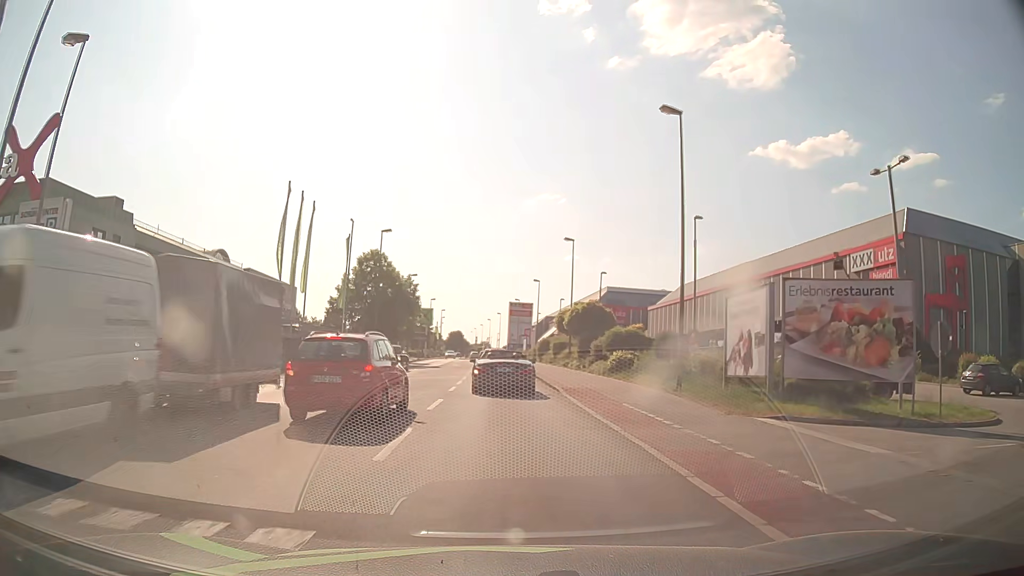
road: tertiary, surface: asphalt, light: Day
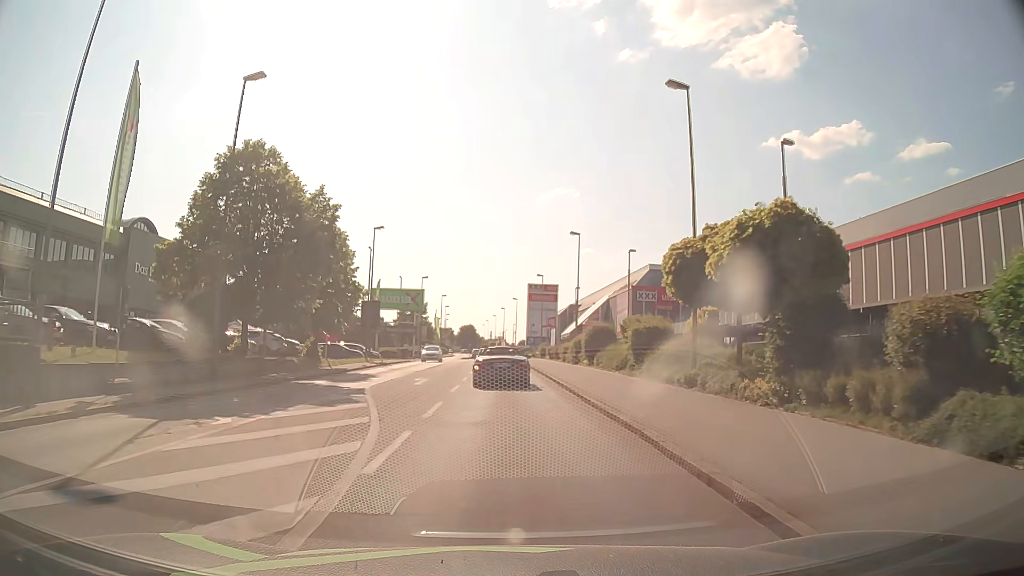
(-0.4, +31.3) m; -1°
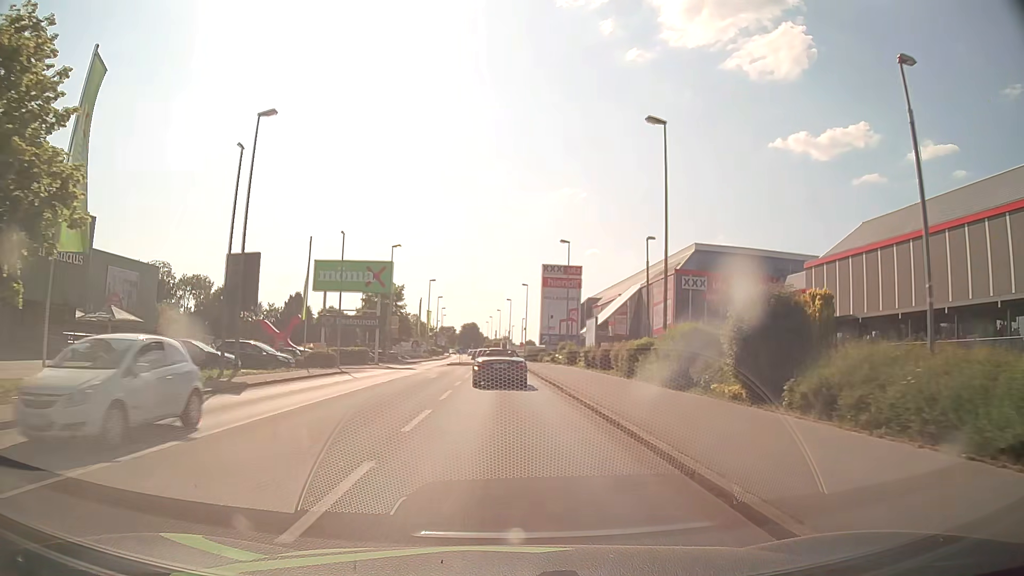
(-0.1, +26.9) m; 0°
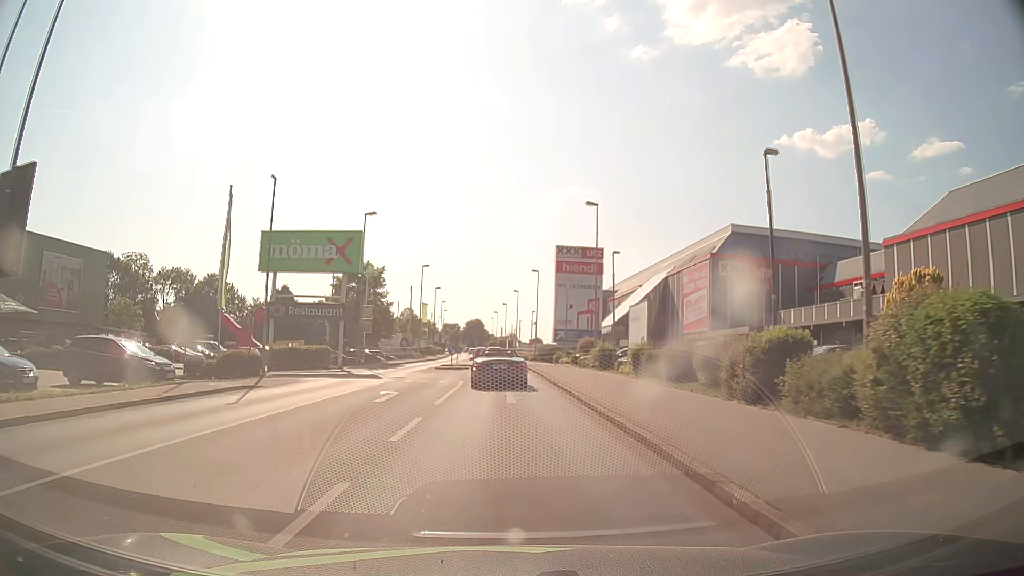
(-0.1, +14.0) m; 0°
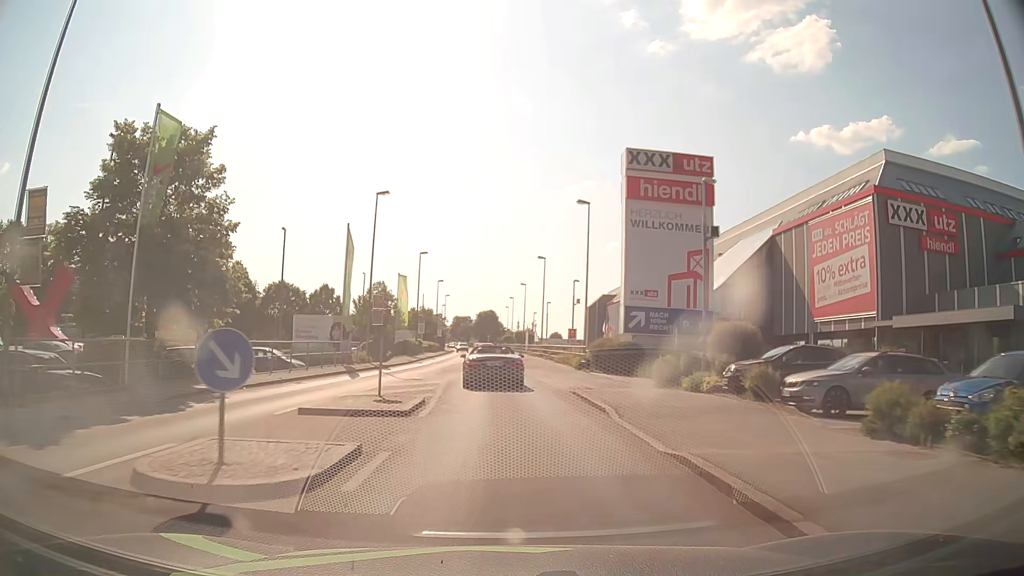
(-0.4, +34.5) m; -1°
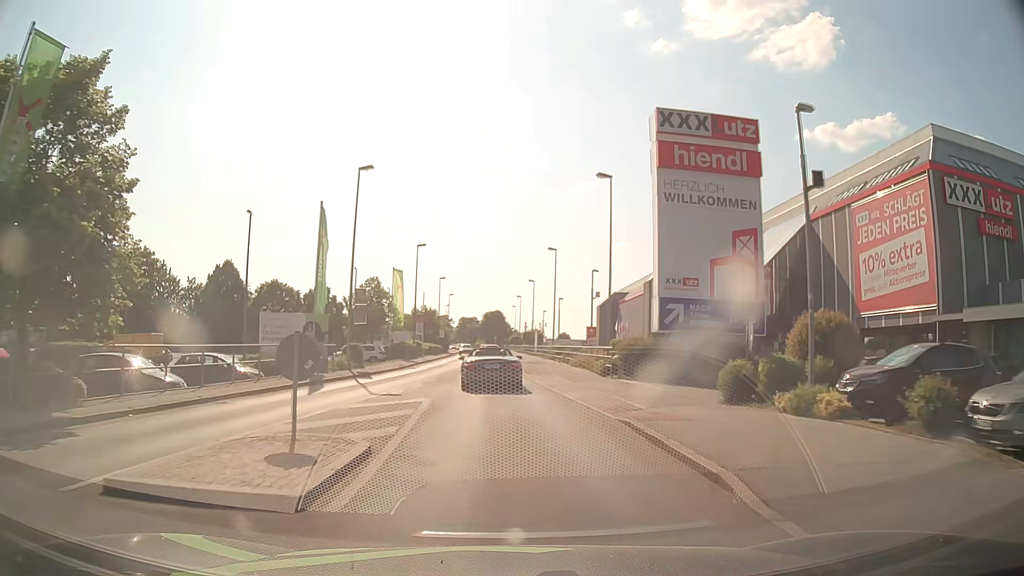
(0.0, +6.7) m; -1°
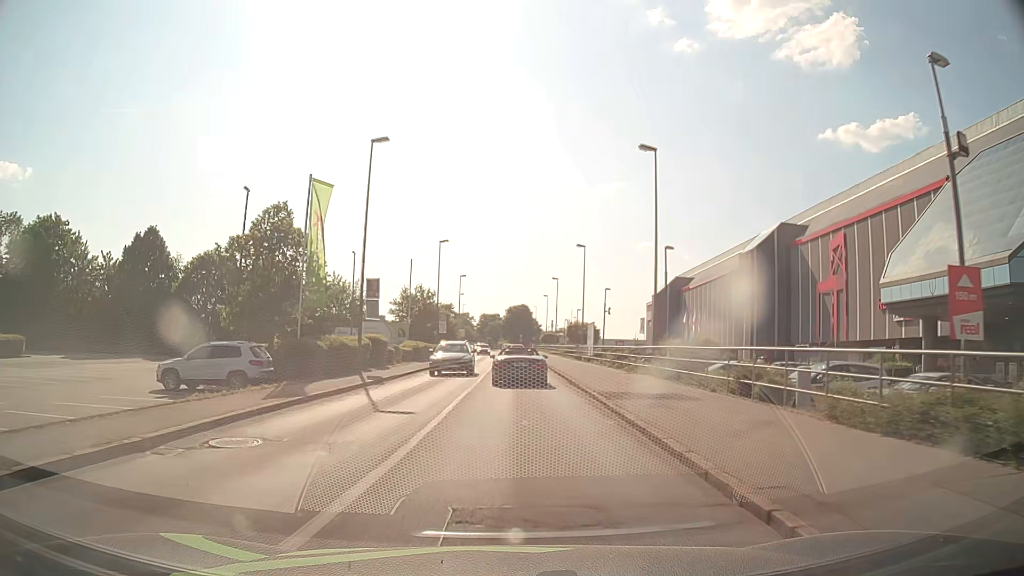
(-0.8, +31.9) m; -2°
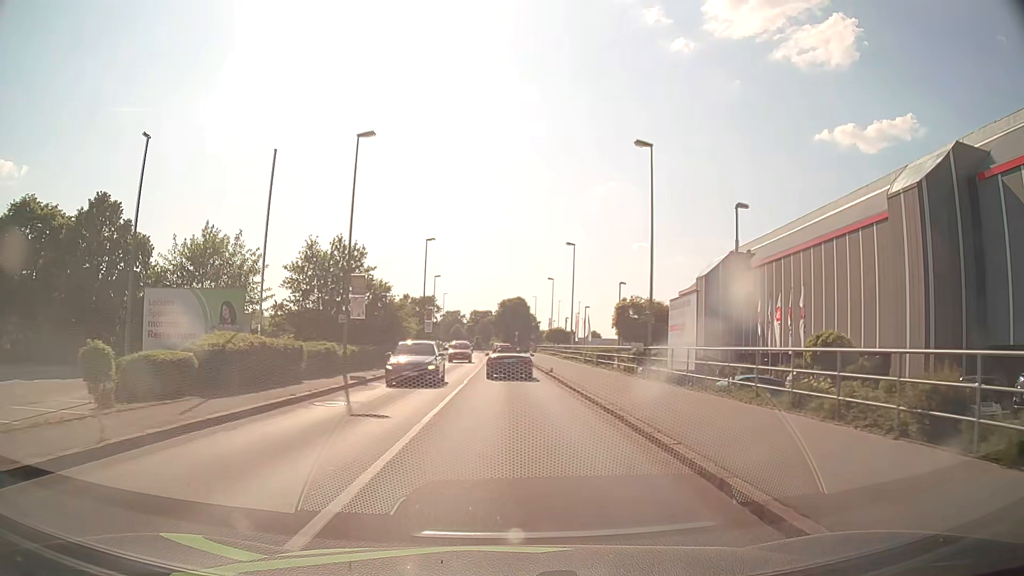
(+0.4, +30.7) m; +1°
(0, +10) (0, +20) (0, +30) (0, +40) (0, +50) (-1, +60) (-1, +70) (-1, +80) (-1, +90) (-1, +100) m
